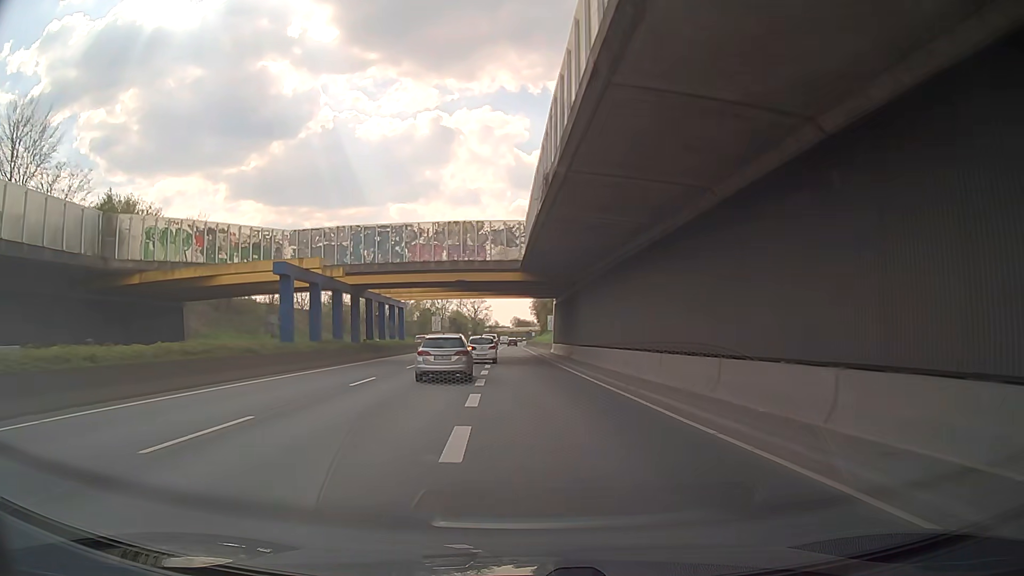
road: trunk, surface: asphalt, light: Day
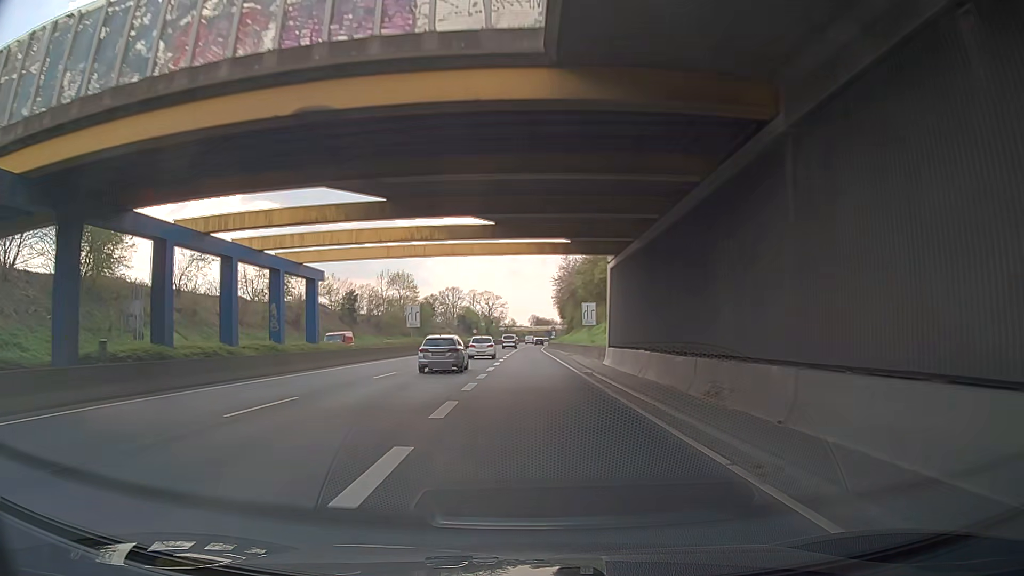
(-0.5, +32.4) m; -1°
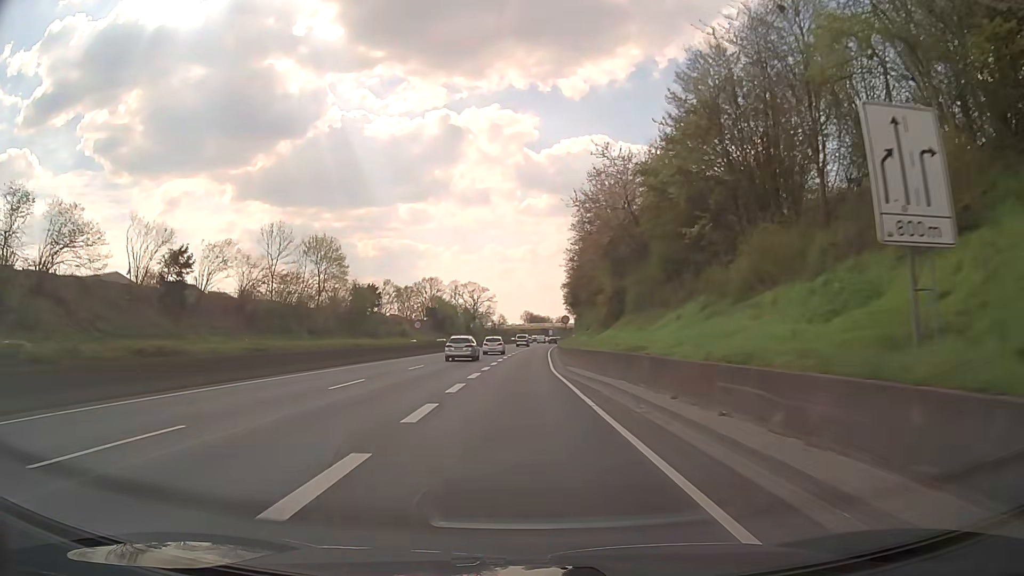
(+0.2, +53.9) m; +1°
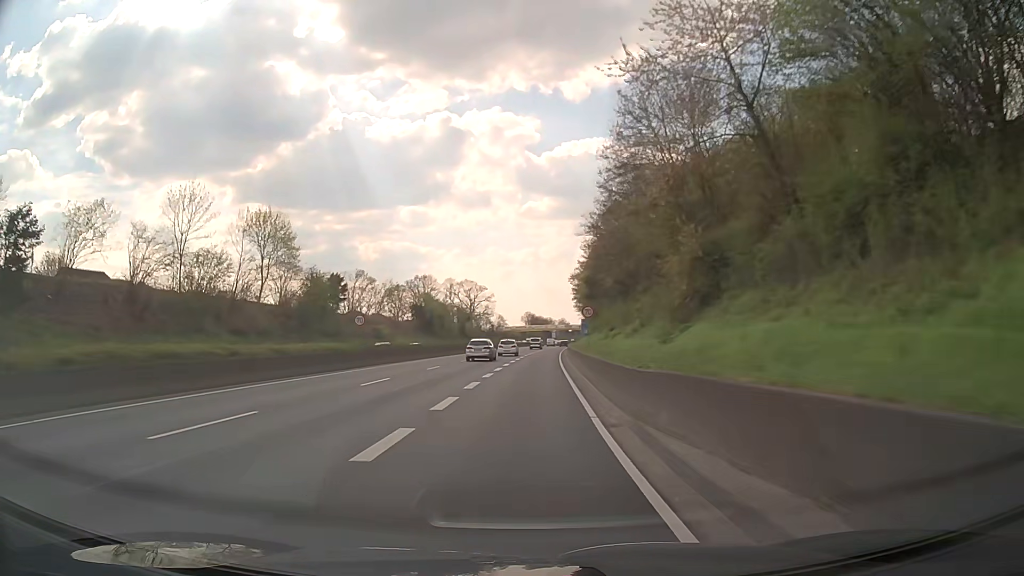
(-0.1, +21.5) m; 0°
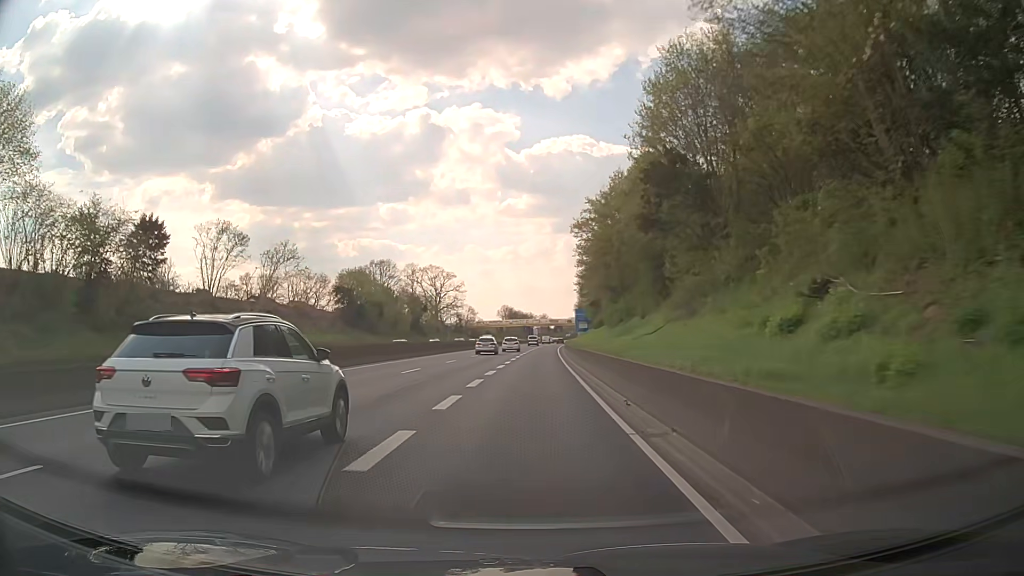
(+0.4, +42.8) m; +2°
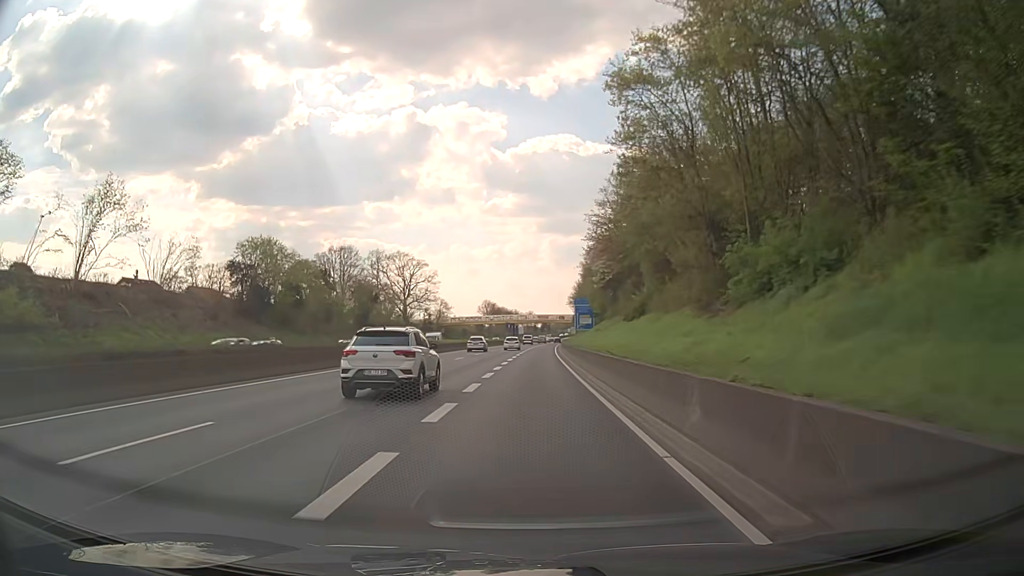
(+0.3, +32.0) m; +1°
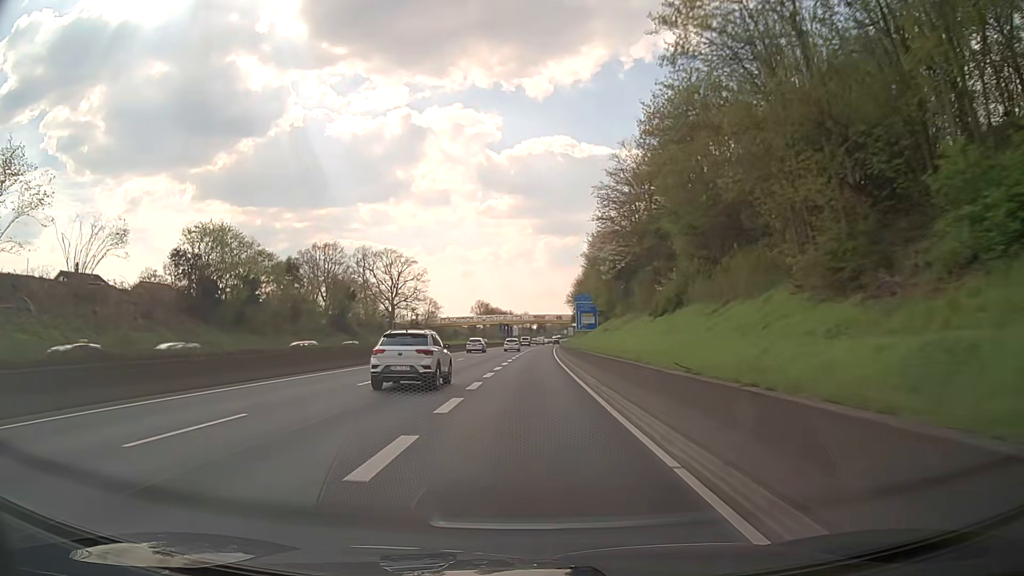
(+0.1, +10.7) m; +1°
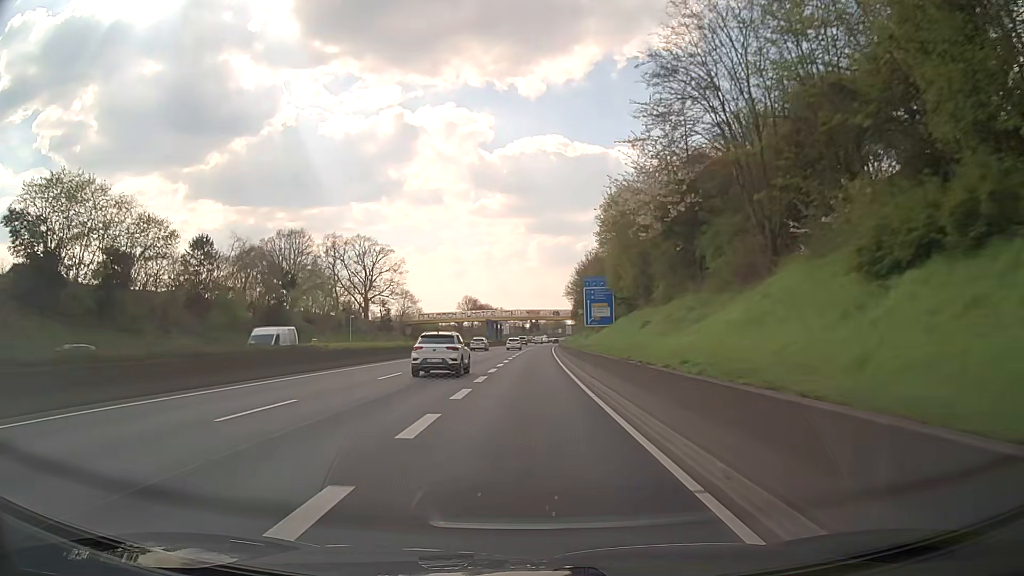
(+0.1, +21.3) m; +1°
(0, +10) (0, +20) (0, +30) (0, +40) (0, +50) (+1, +60) (+1, +70) (+1, +80) (+1, +90) (+2, +100) m
